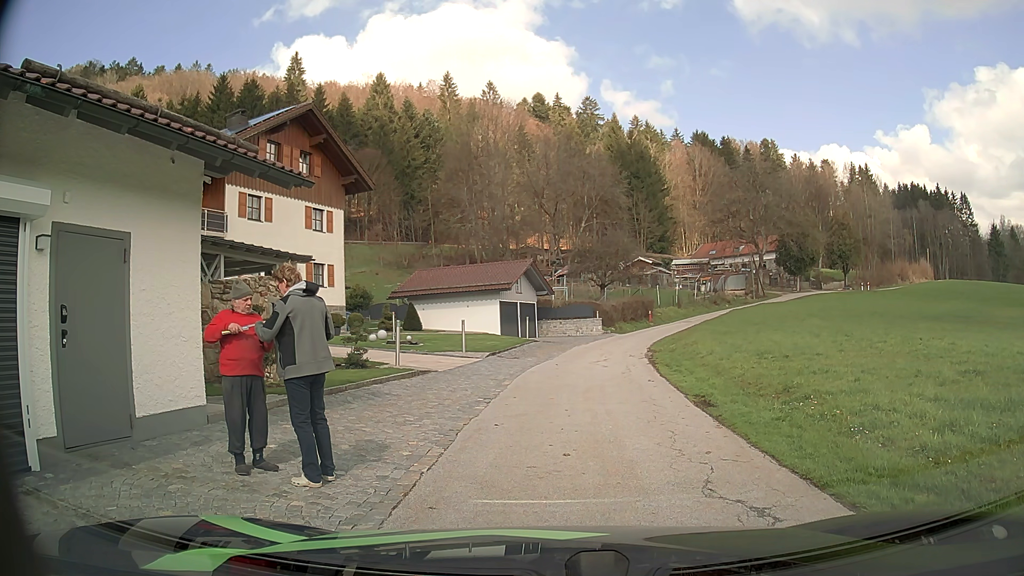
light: Day
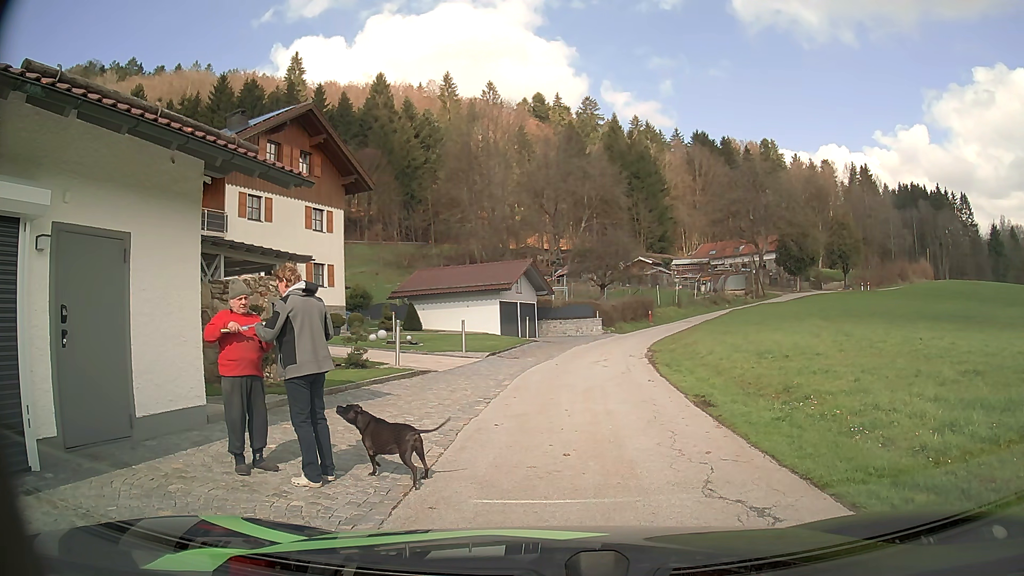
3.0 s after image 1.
(0.0, 0.0) m; 0°
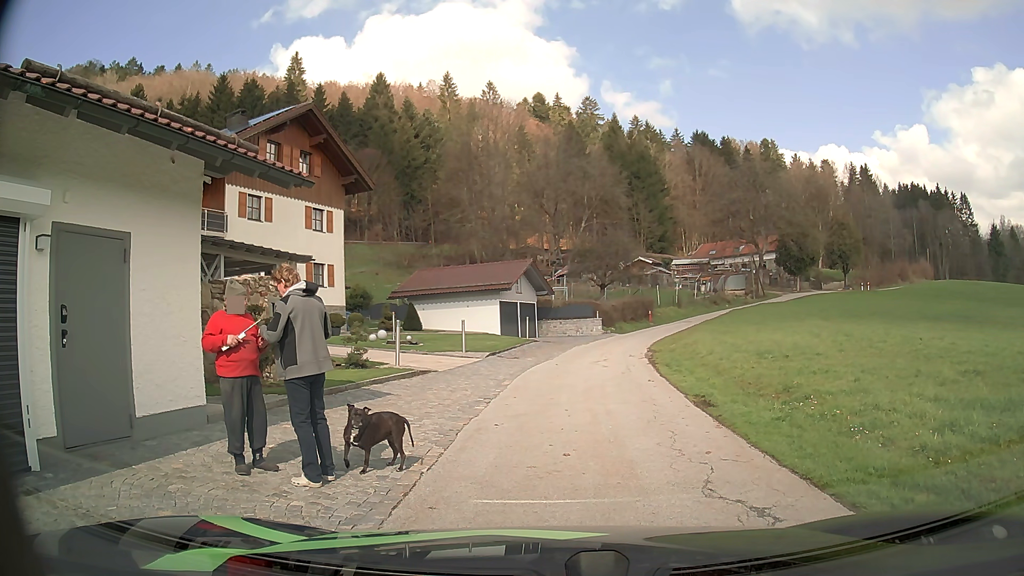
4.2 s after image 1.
(0.0, 0.0) m; 0°
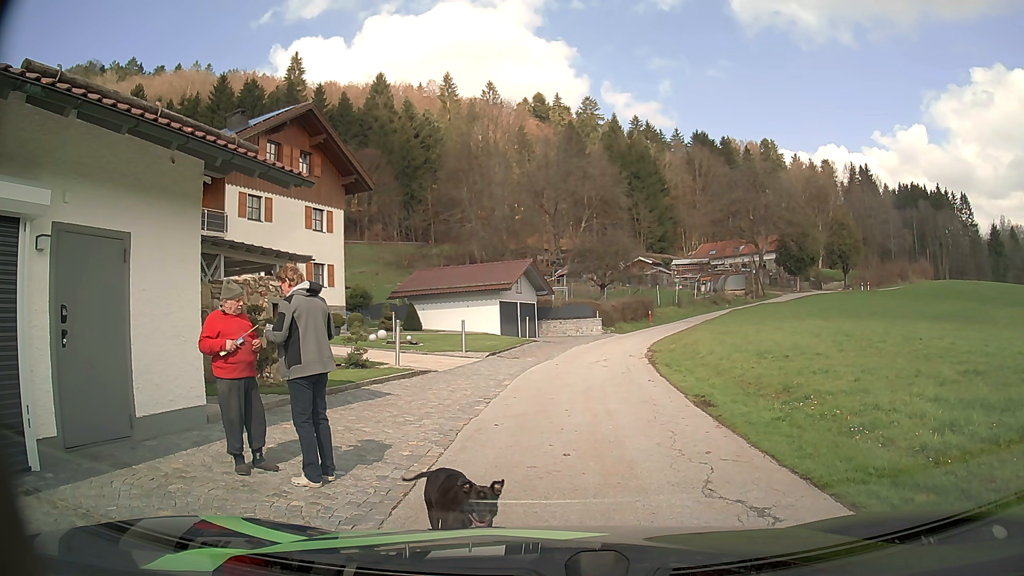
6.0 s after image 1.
(0.0, 0.0) m; 0°
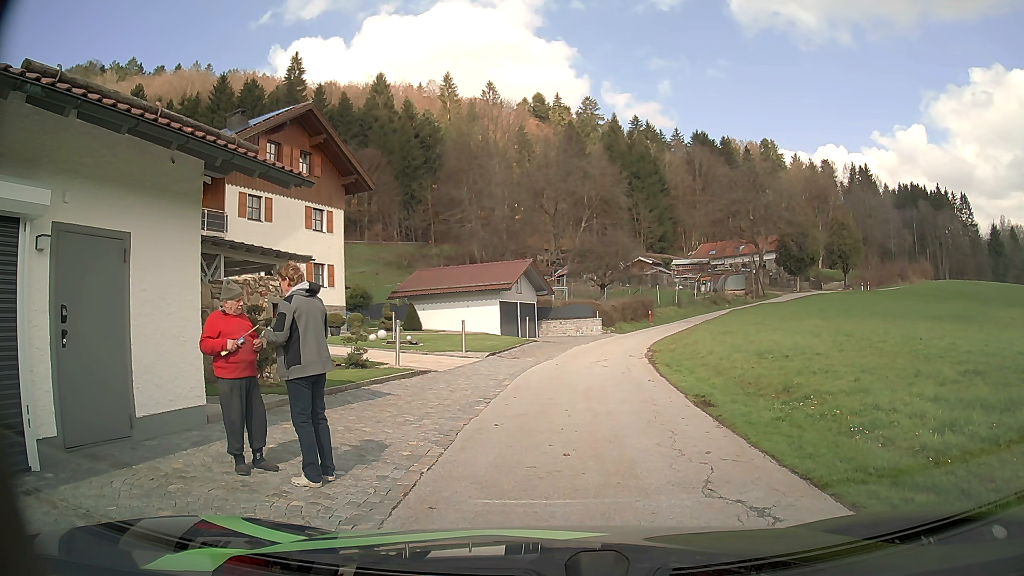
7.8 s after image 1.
(0.0, 0.0) m; 0°
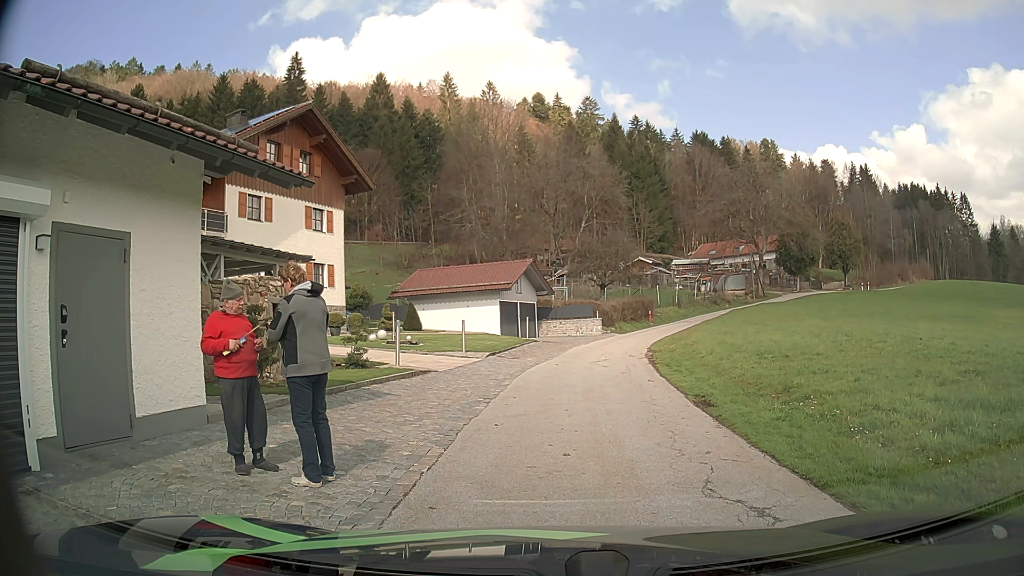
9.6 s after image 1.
(0.0, 0.0) m; 0°
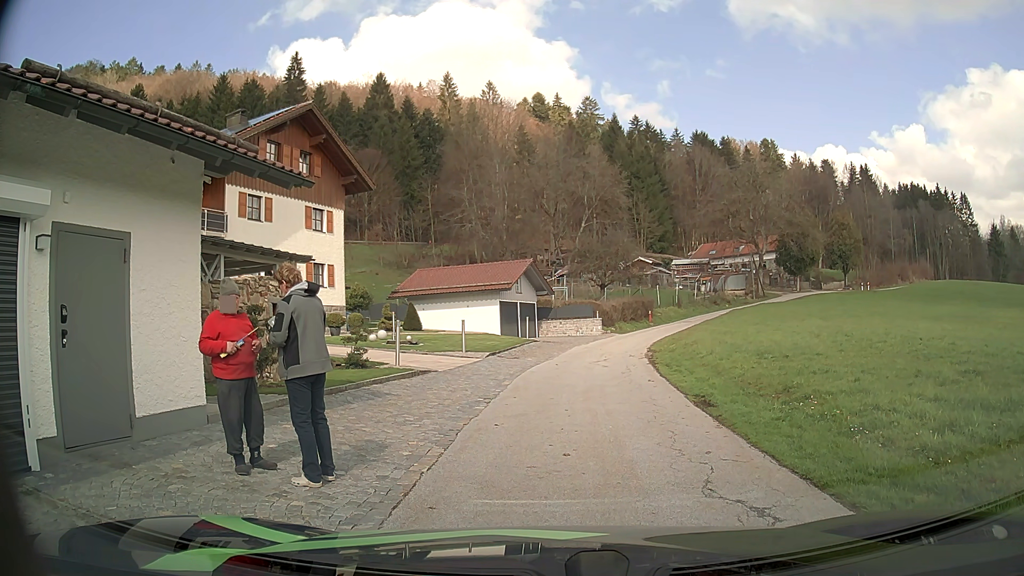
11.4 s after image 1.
(0.0, 0.0) m; 0°
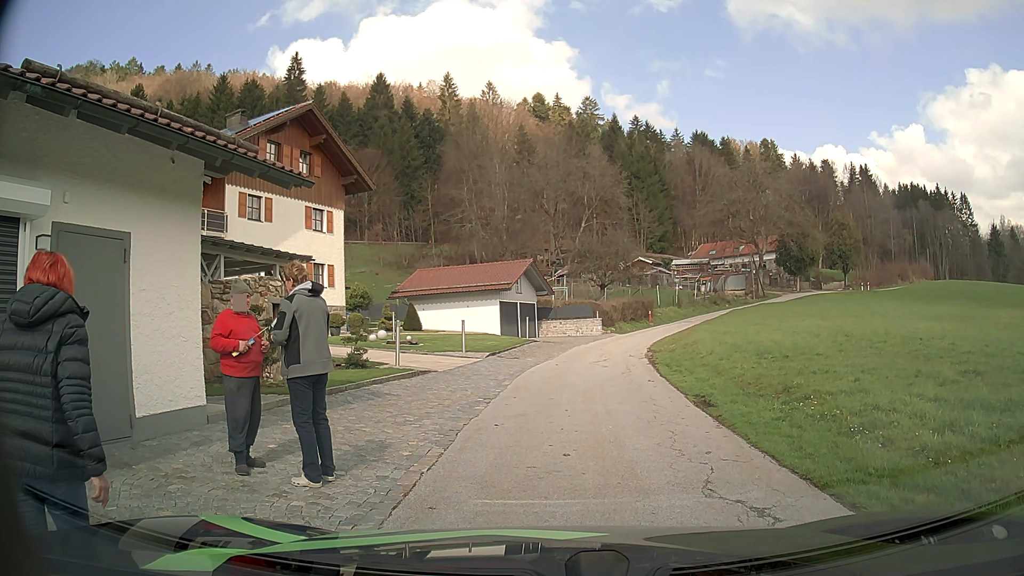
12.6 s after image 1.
(0.0, 0.0) m; 0°
